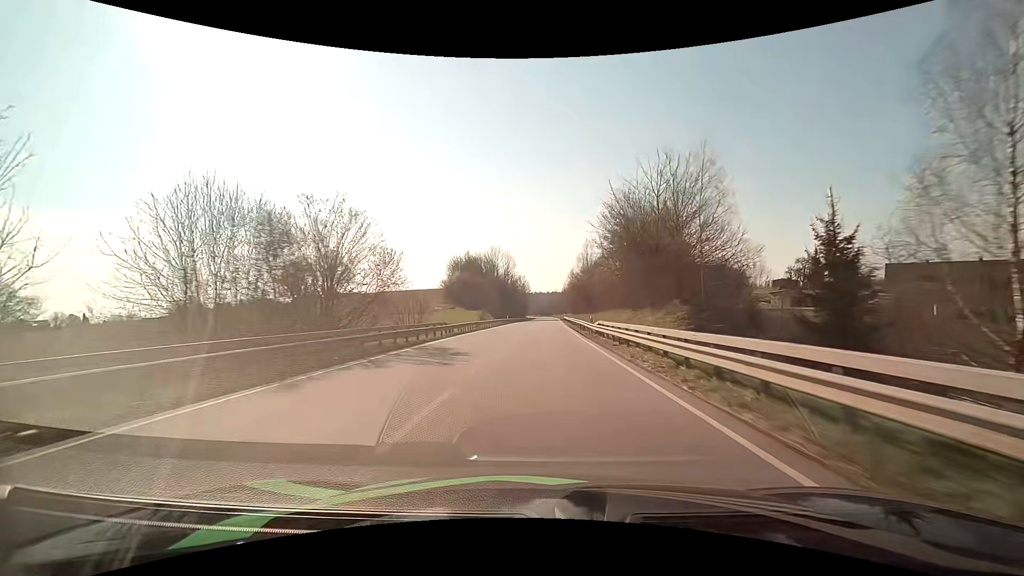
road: primary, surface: asphalt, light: Day
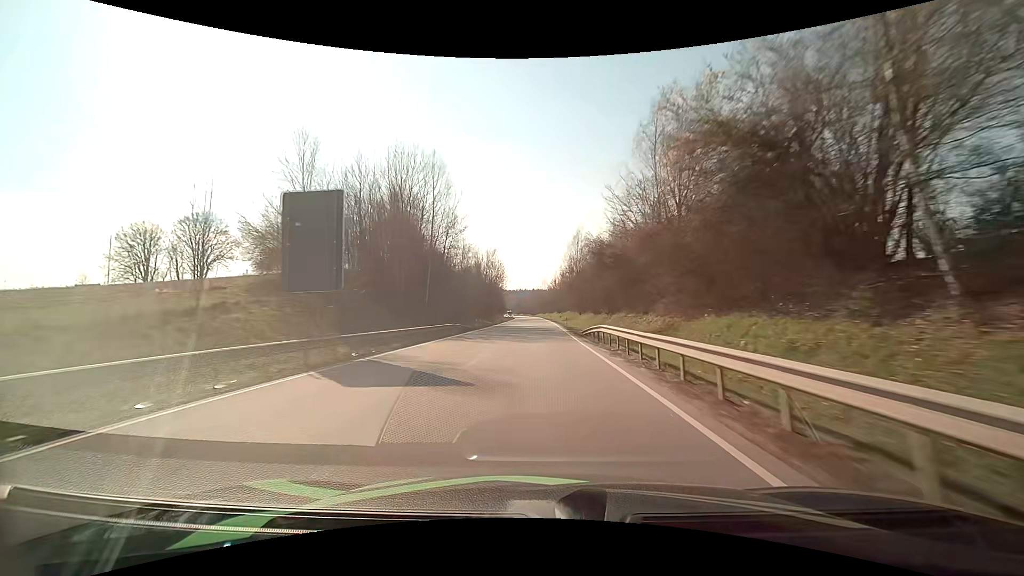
(+1.7, +78.5) m; +2°
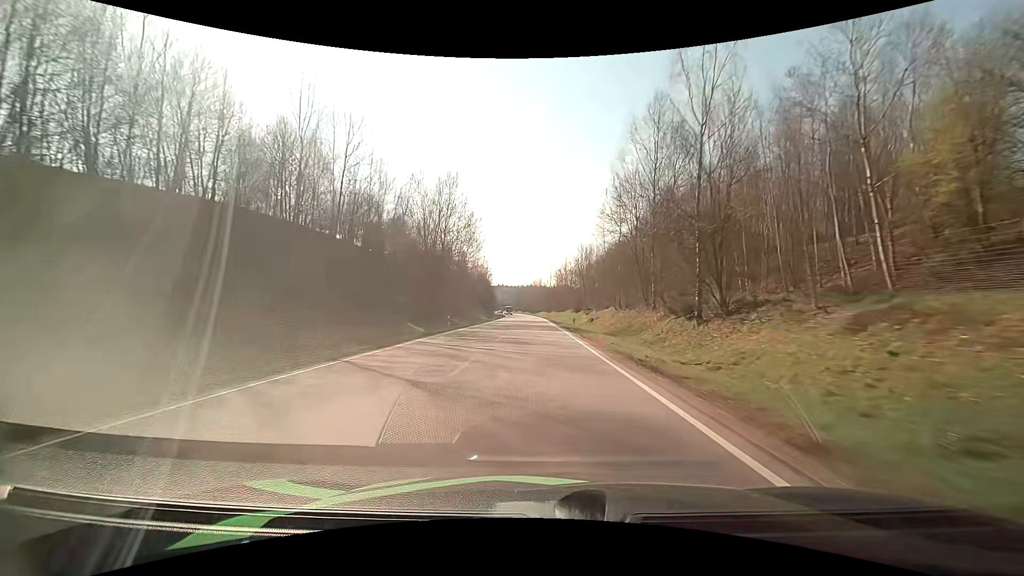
(-0.1, +64.5) m; 0°
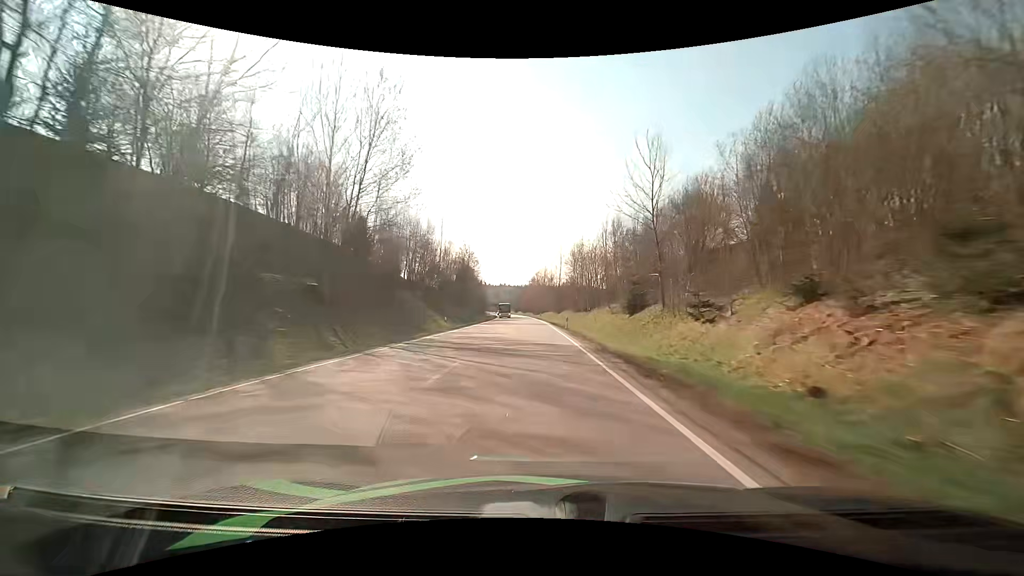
(-0.5, +48.6) m; -1°
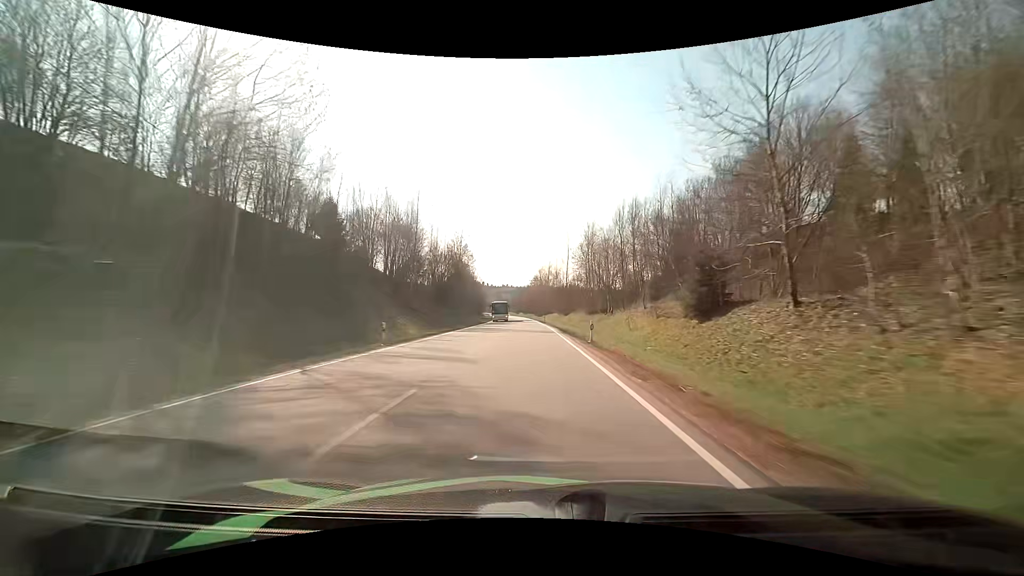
(-0.1, +16.2) m; -1°
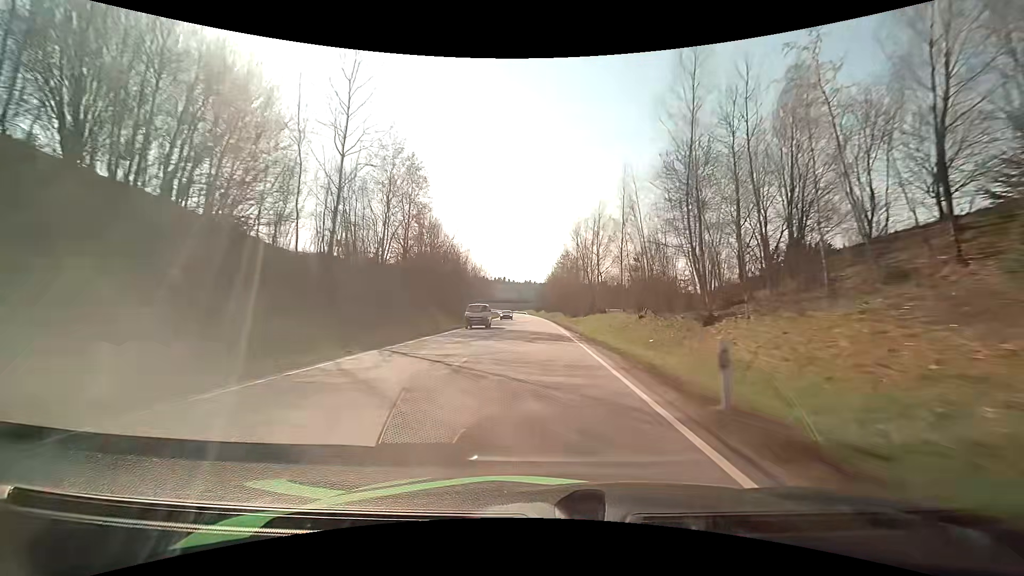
(-1.2, +65.3) m; -3°
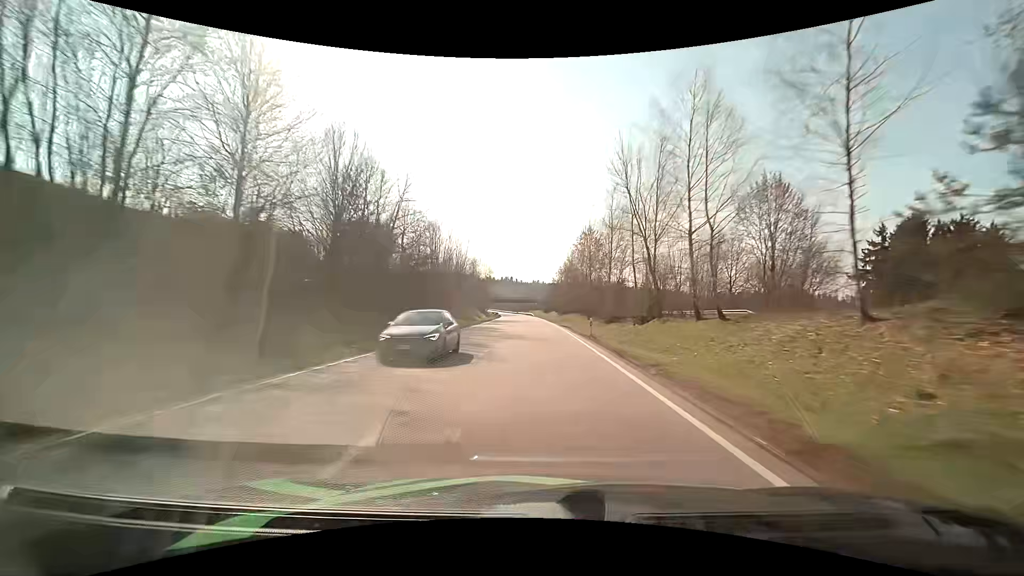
(-0.3, +32.6) m; -1°
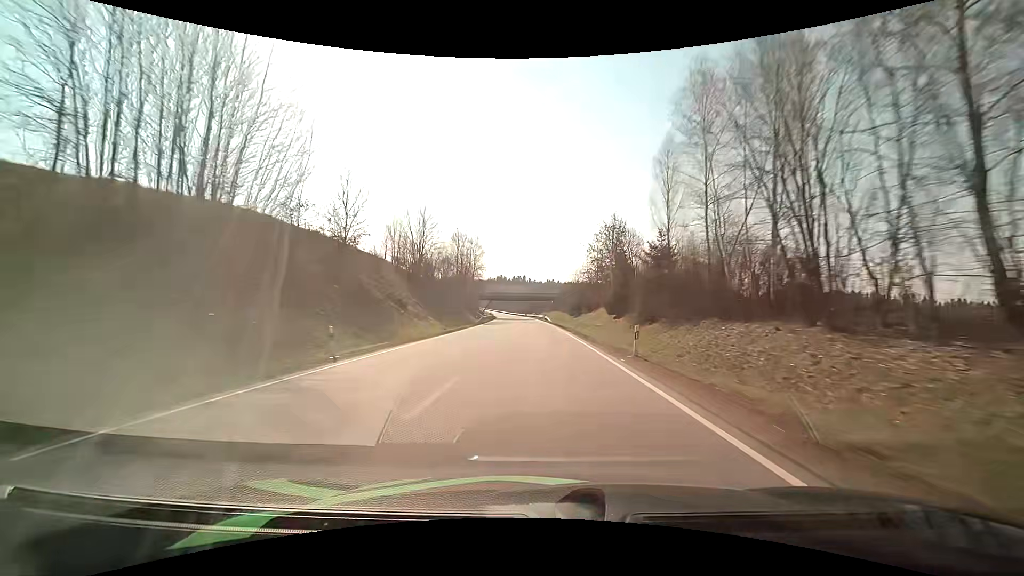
(-1.0, +66.2) m; -2°
(0, +10) (0, +20) (0, +30) (0, +40) (-1, +50) (-1, +60) (-1, +70) (-2, +80) (-2, +90) (-3, +100) m
